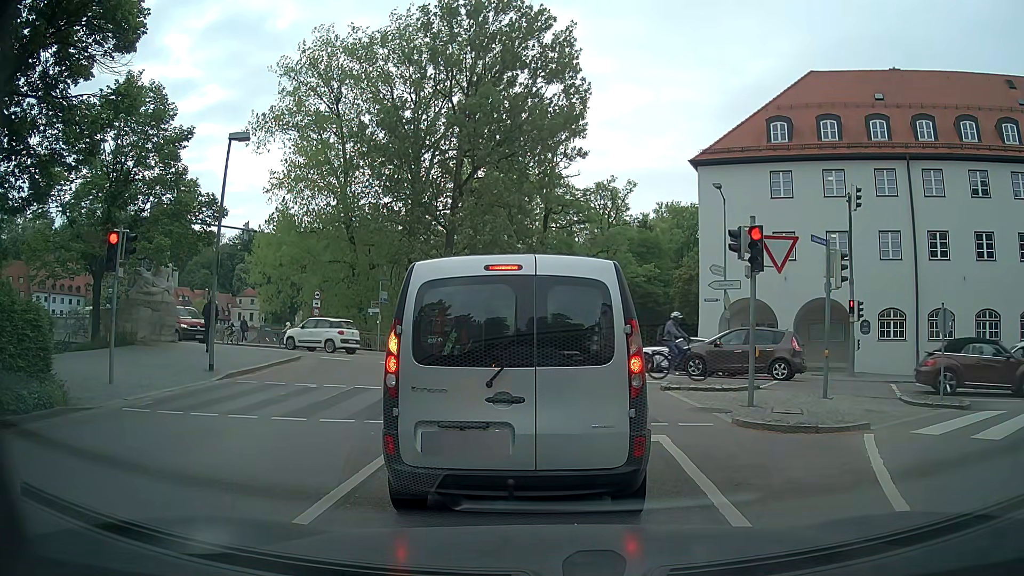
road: residential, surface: asphalt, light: Day
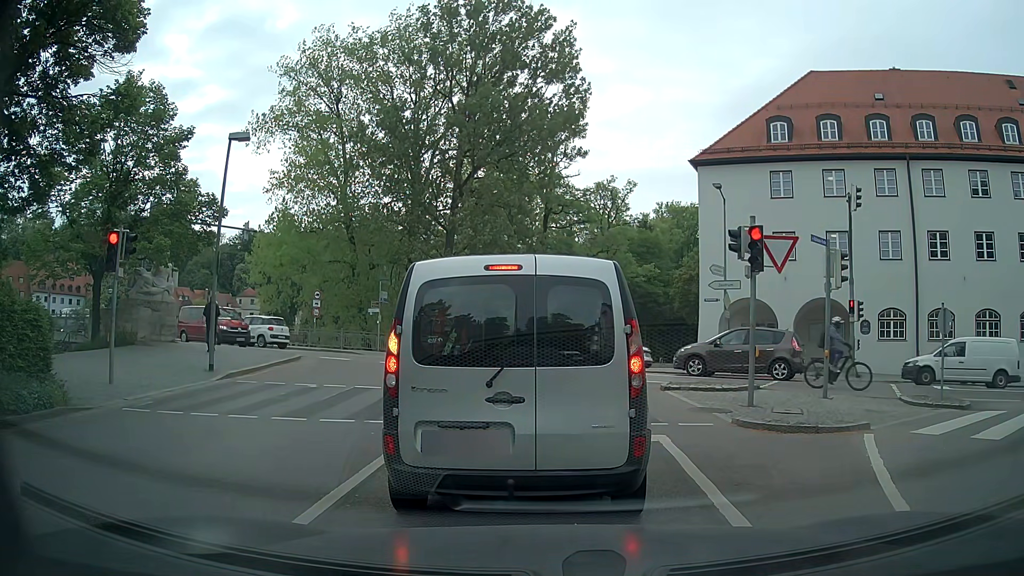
(0.0, 0.0) m; 0°
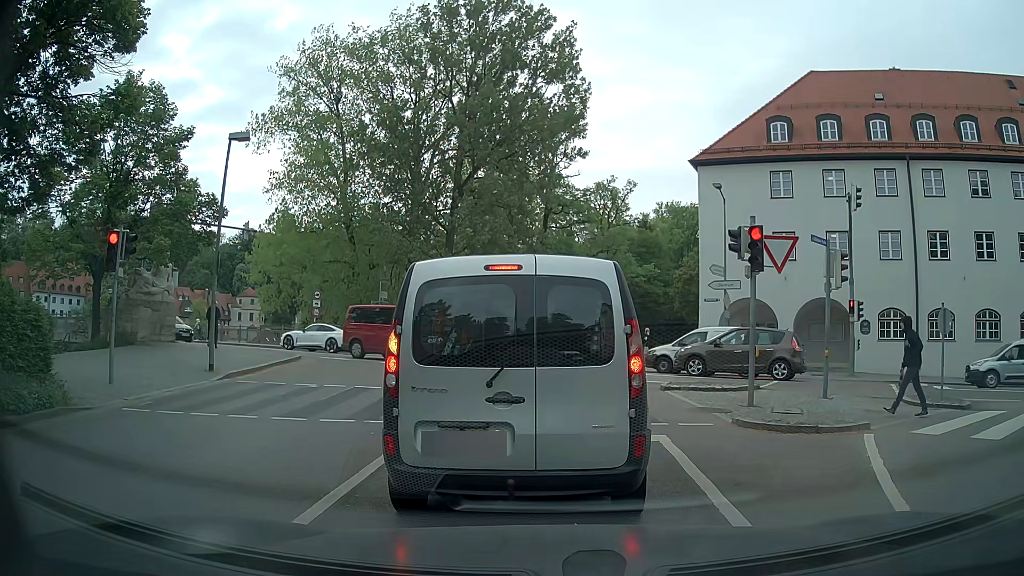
(0.0, 0.0) m; 0°
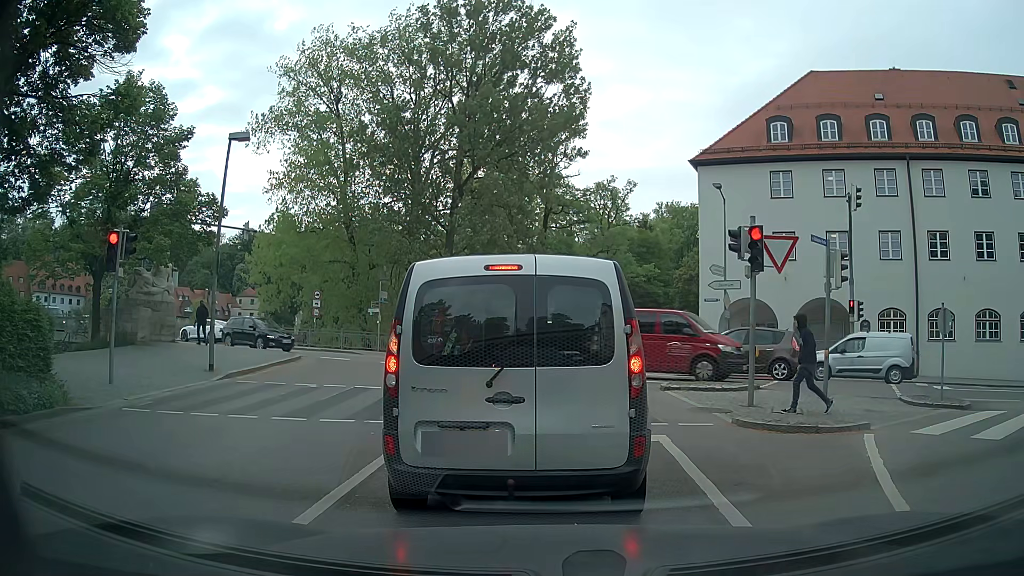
(0.0, 0.0) m; 0°
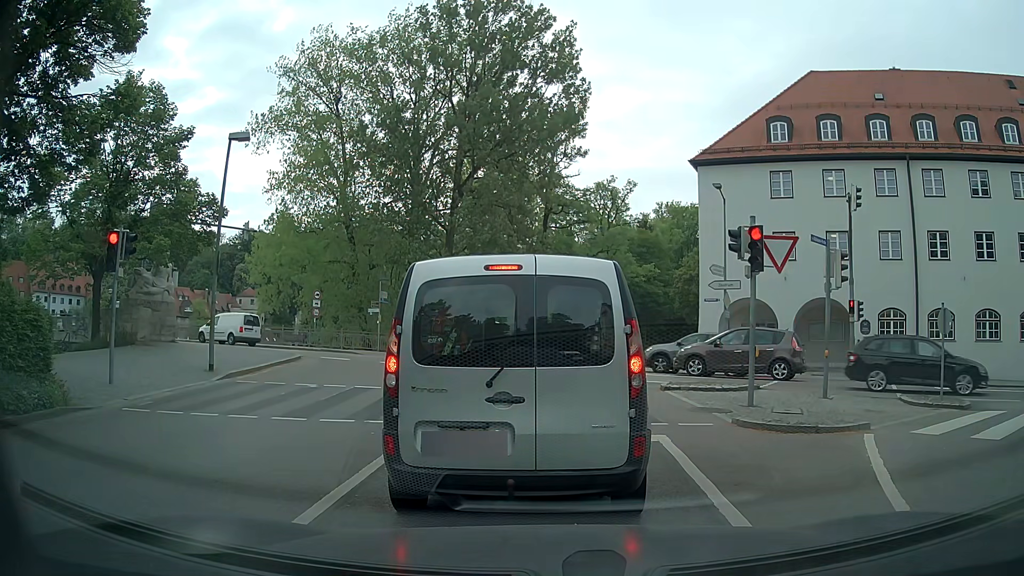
(0.0, 0.0) m; 0°
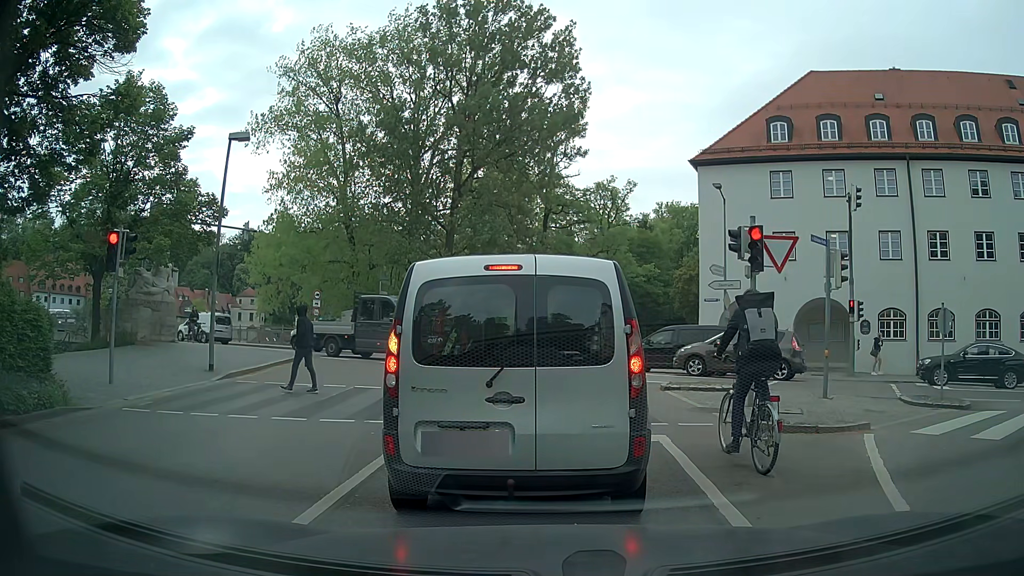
(0.0, 0.0) m; 0°
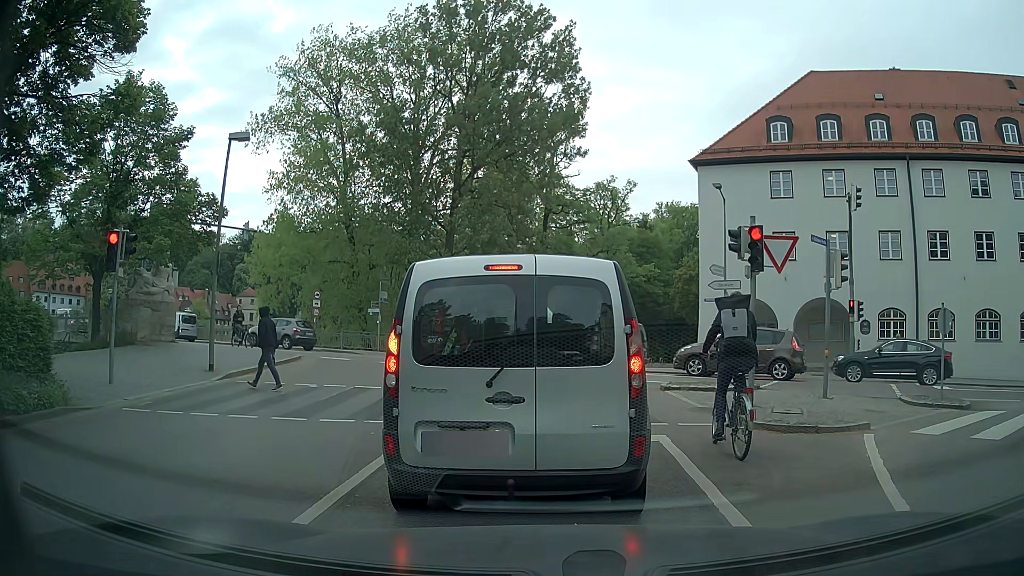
(0.0, 0.0) m; 0°
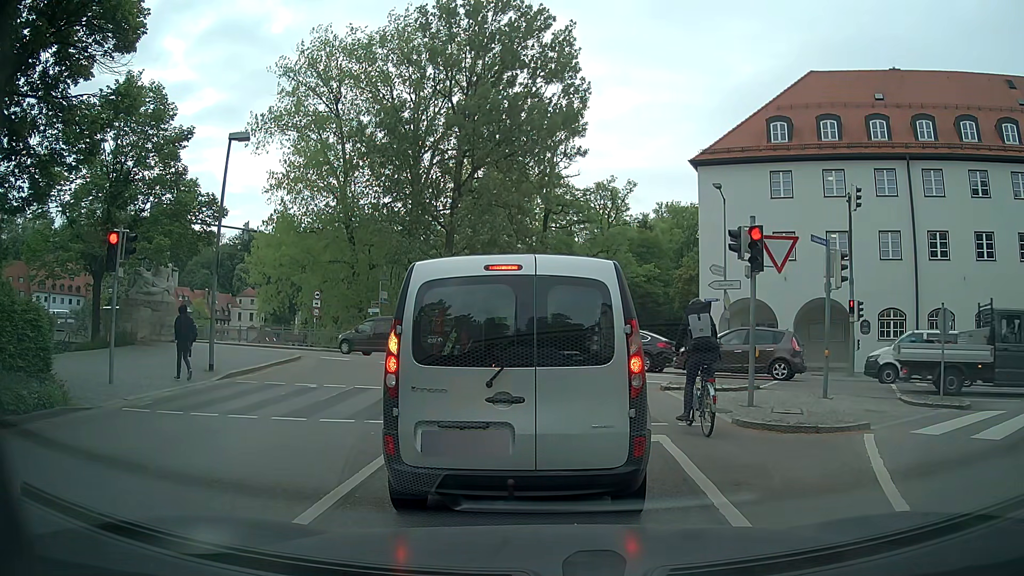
(0.0, 0.0) m; 0°
